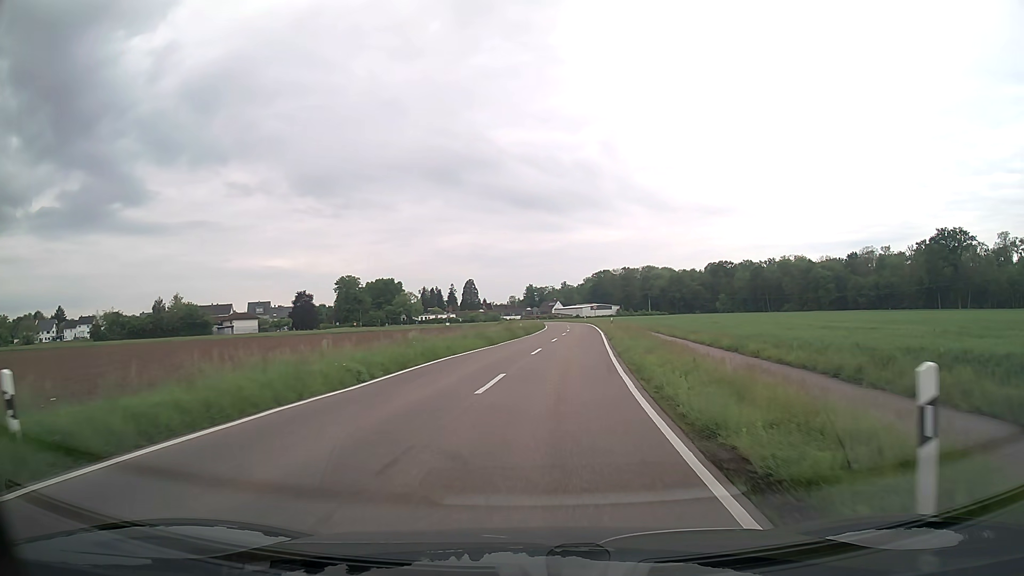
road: tertiary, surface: asphalt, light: Day
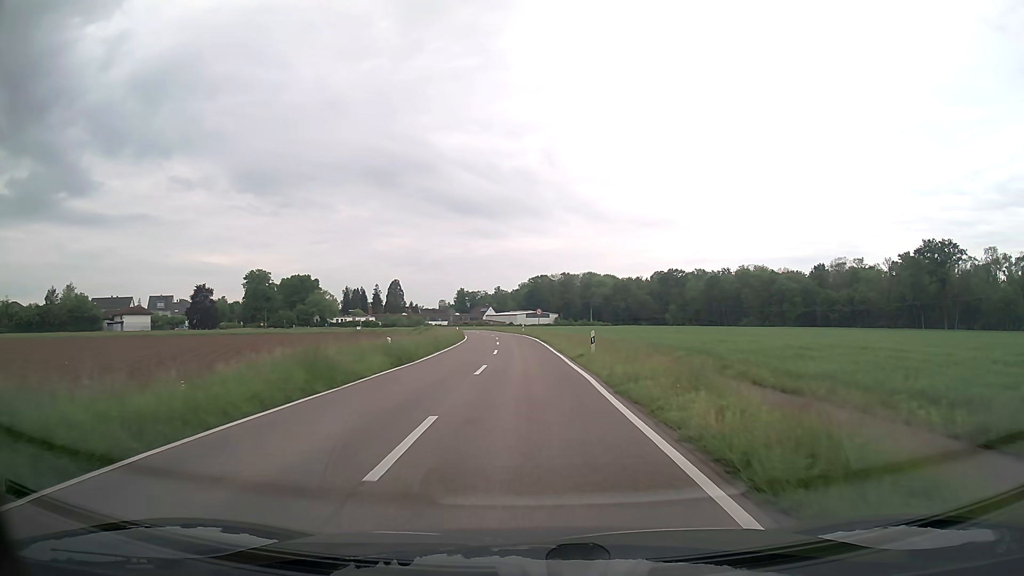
(+1.8, +30.2) m; +6°
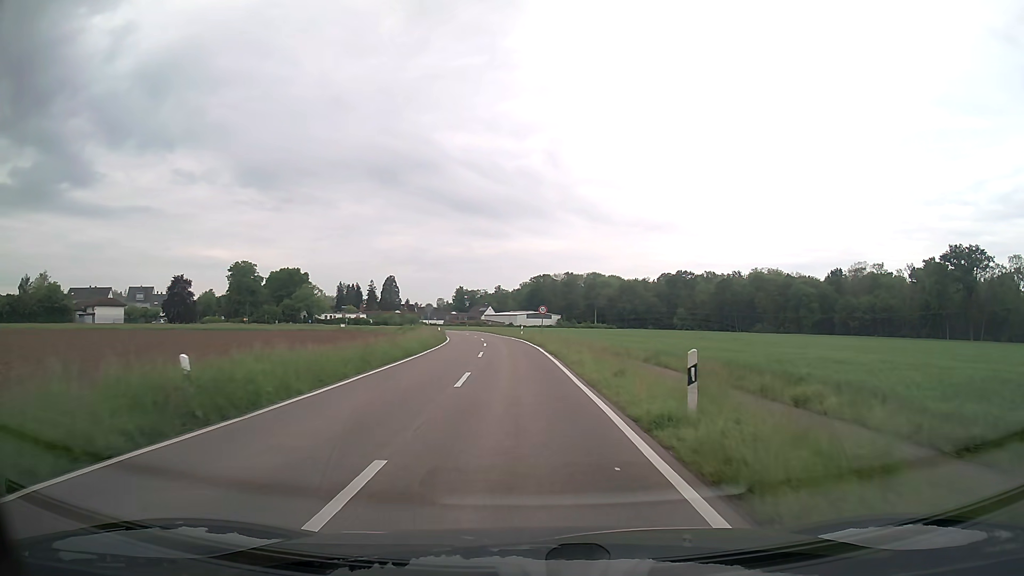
(0.0, +15.1) m; 0°
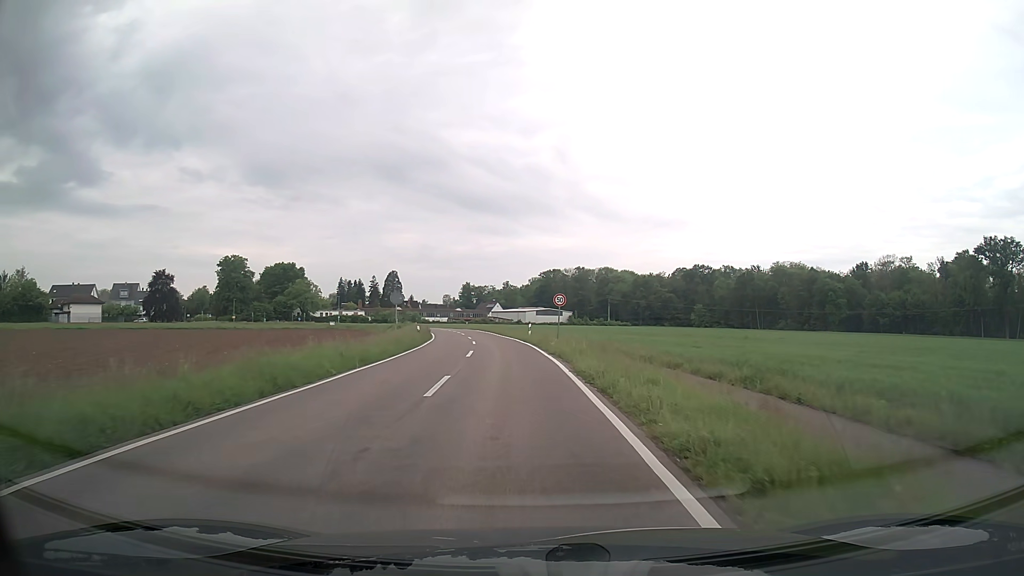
(0.0, +15.2) m; -1°
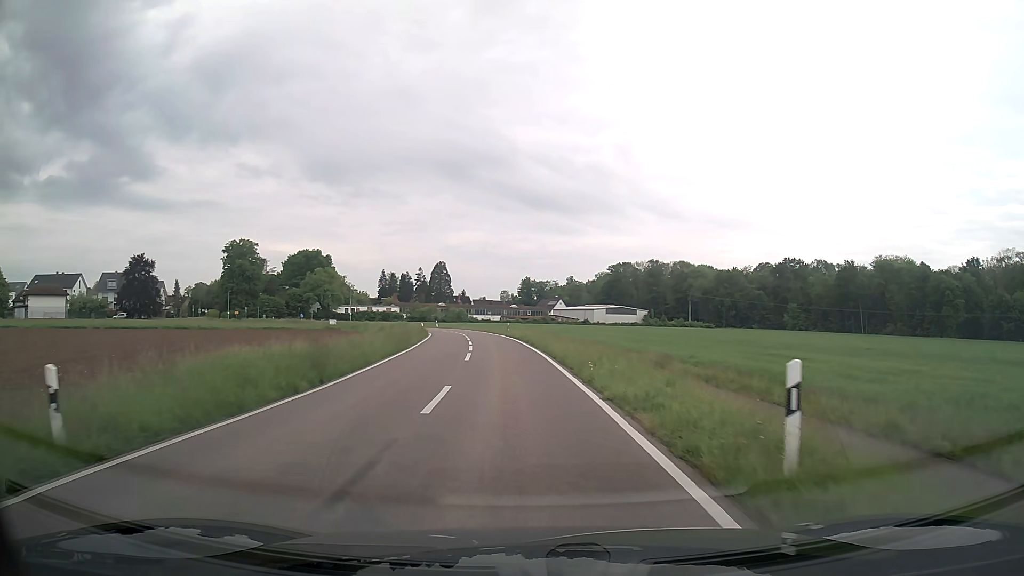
(-1.7, +37.9) m; -5°
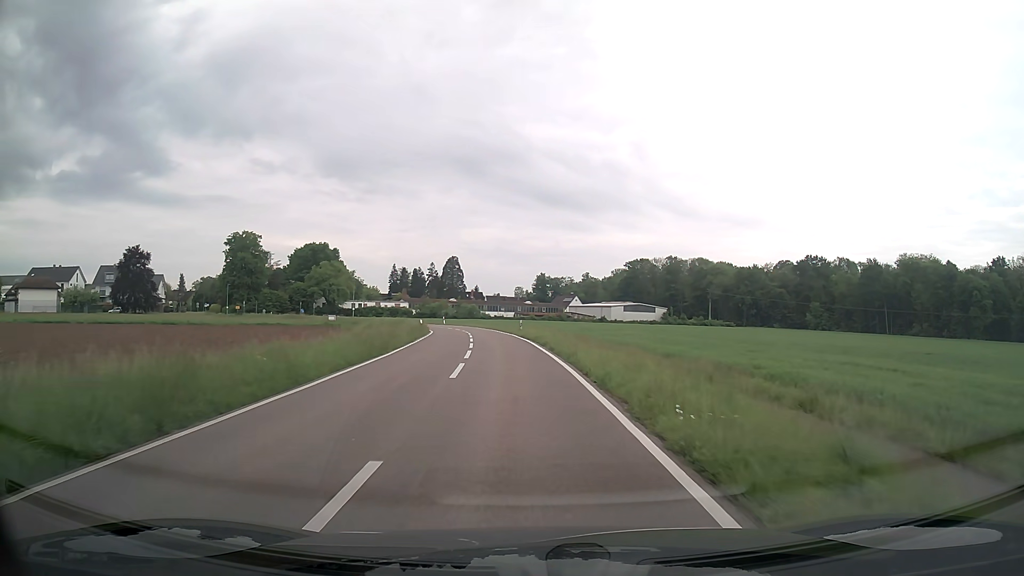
(-0.1, +7.6) m; -2°
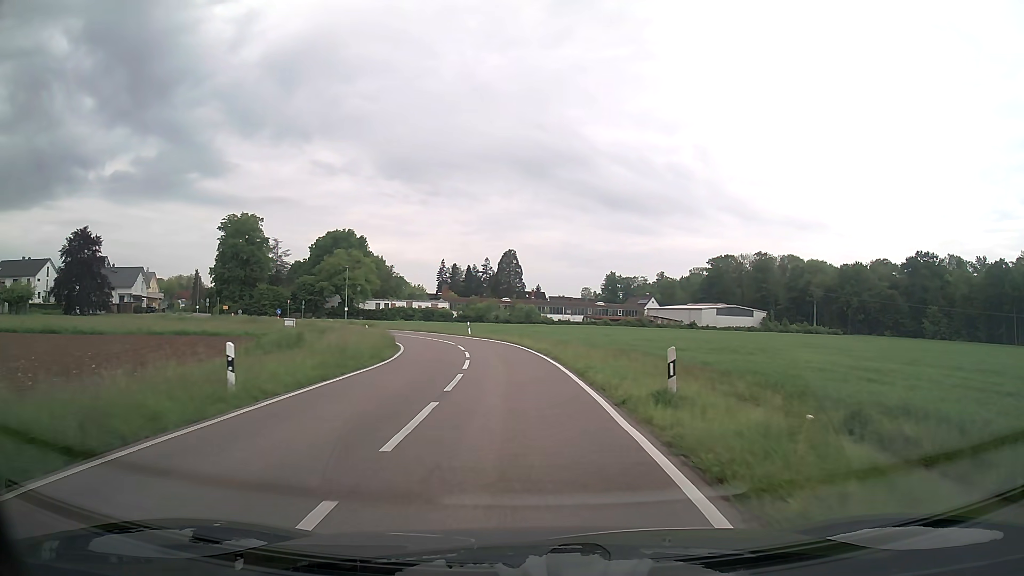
(-1.5, +37.4) m; -5°
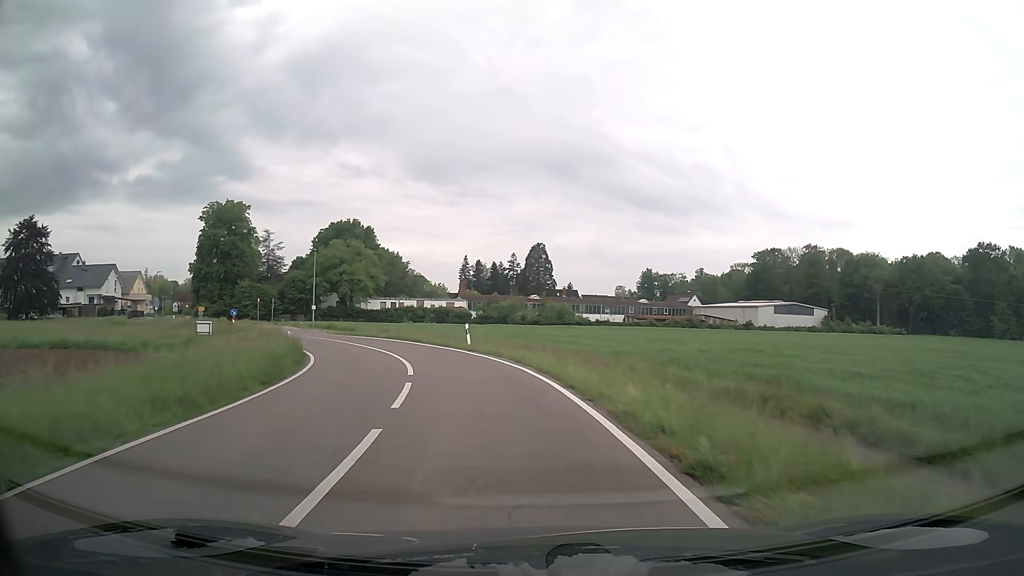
(-0.4, +20.6) m; -3°
(0, +10) (-2, +20) (-5, +29) (-9, +38) (-15, +47) (-21, +55) (-27, +63) (-33, +71) (-40, +78) (-47, +85) m
